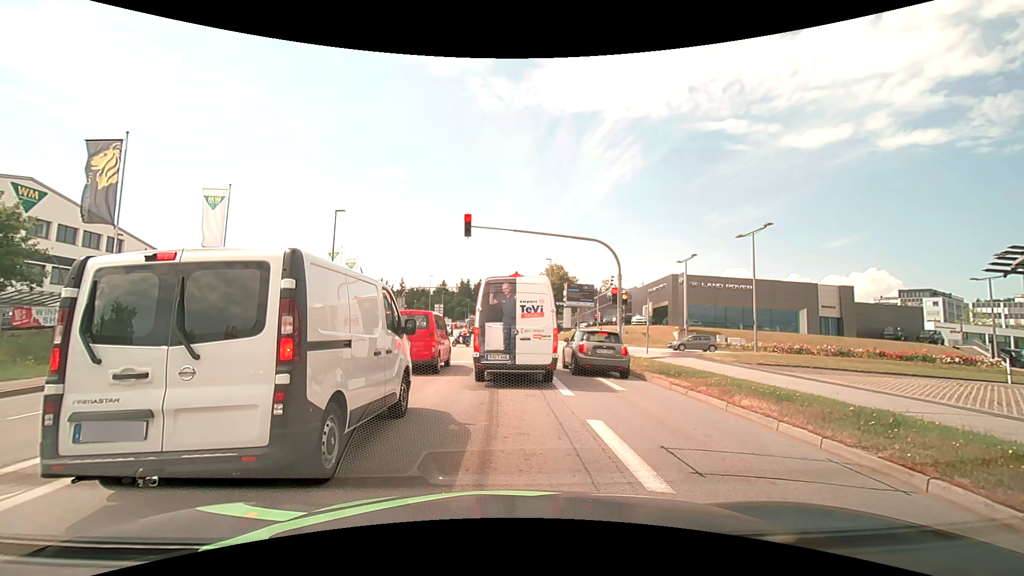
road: tertiary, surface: asphalt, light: Day
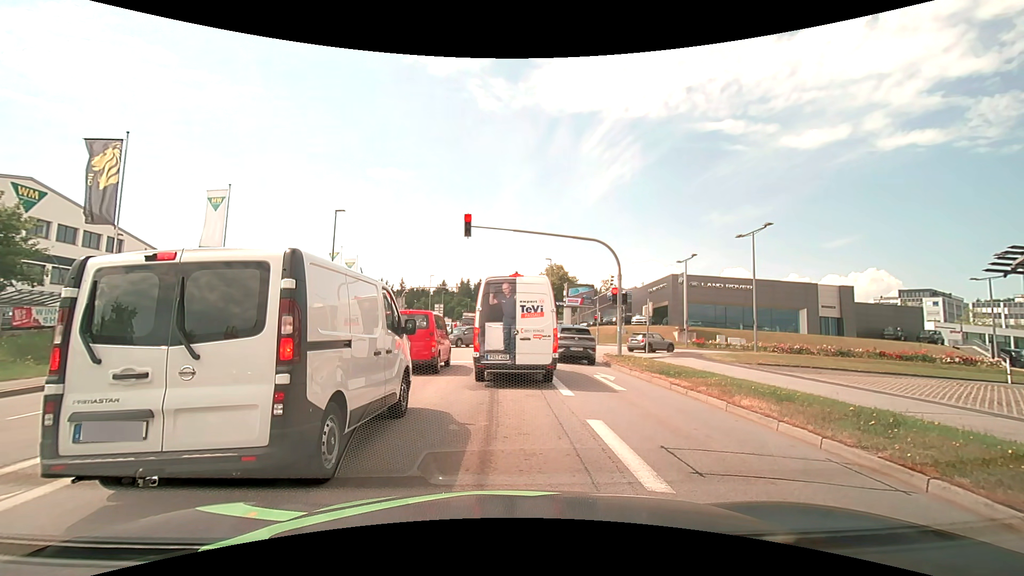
(0.0, 0.0) m; 0°
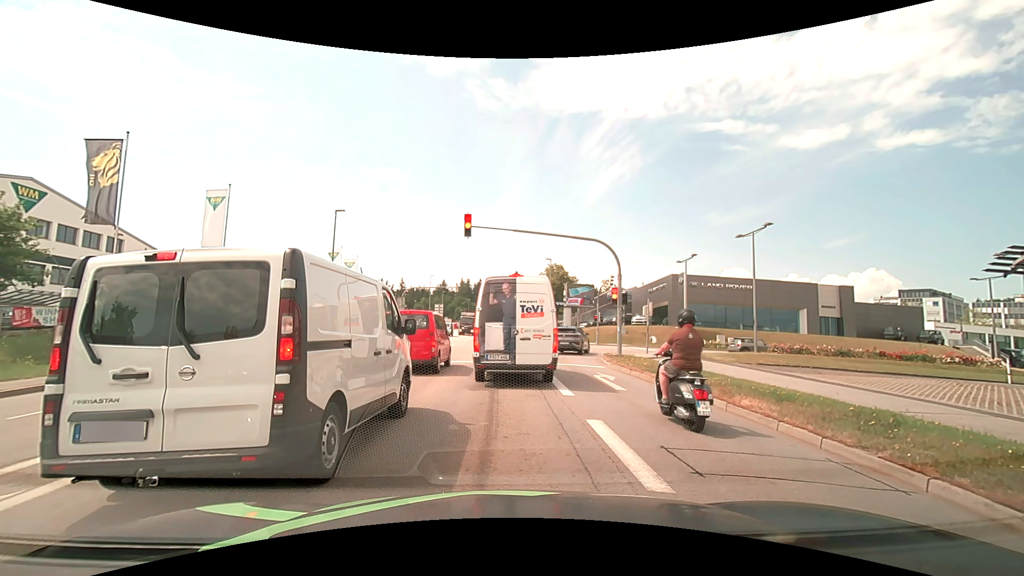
(0.0, 0.0) m; 0°
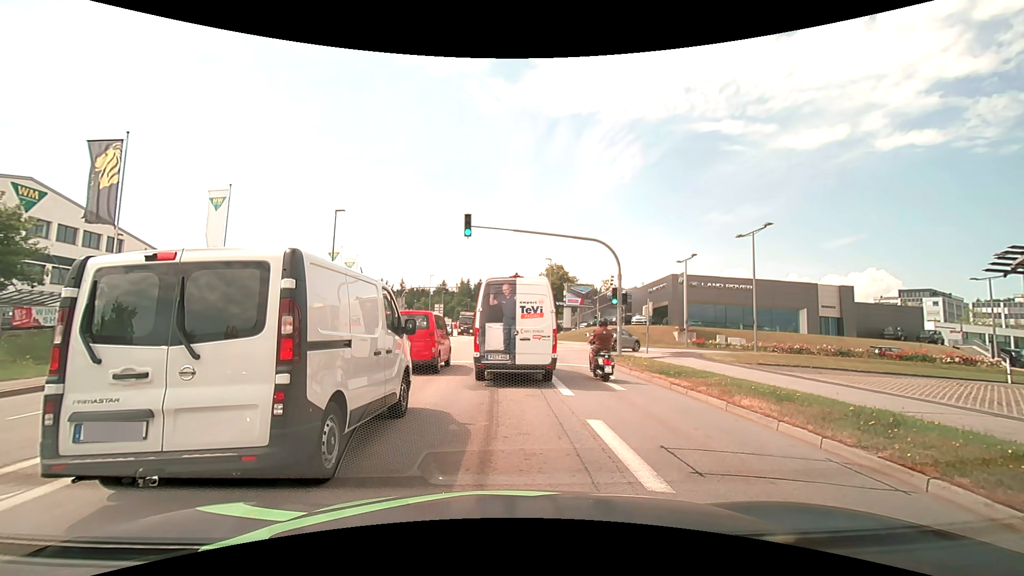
(0.0, 0.0) m; 0°
